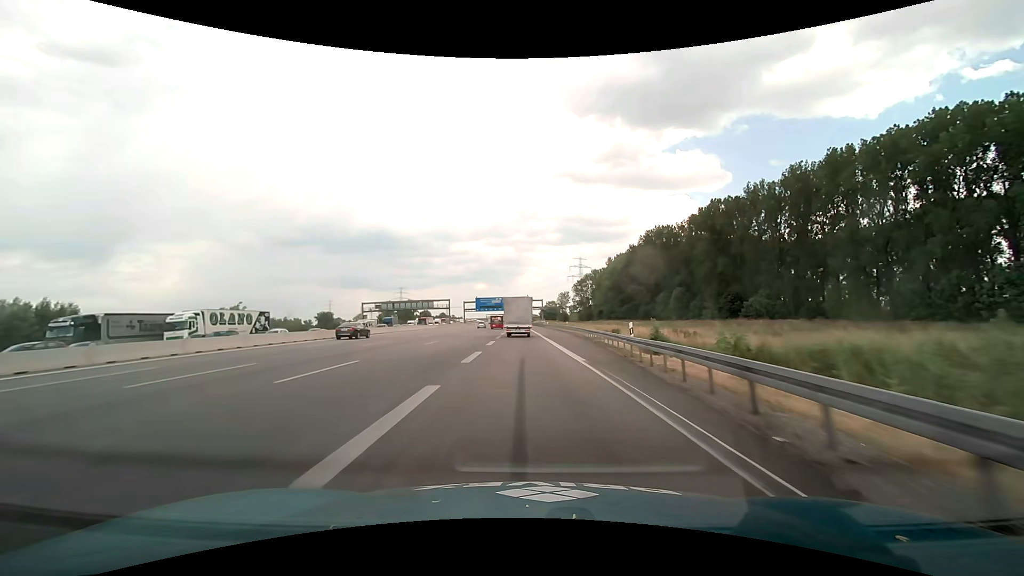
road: motorway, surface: asphalt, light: Day
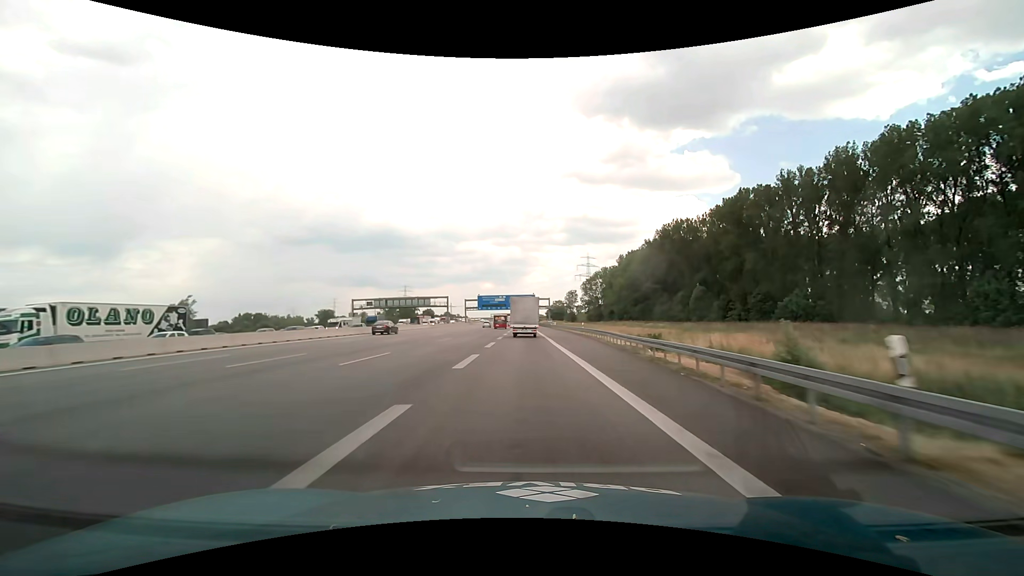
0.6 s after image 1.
(-0.1, +14.0) m; -1°
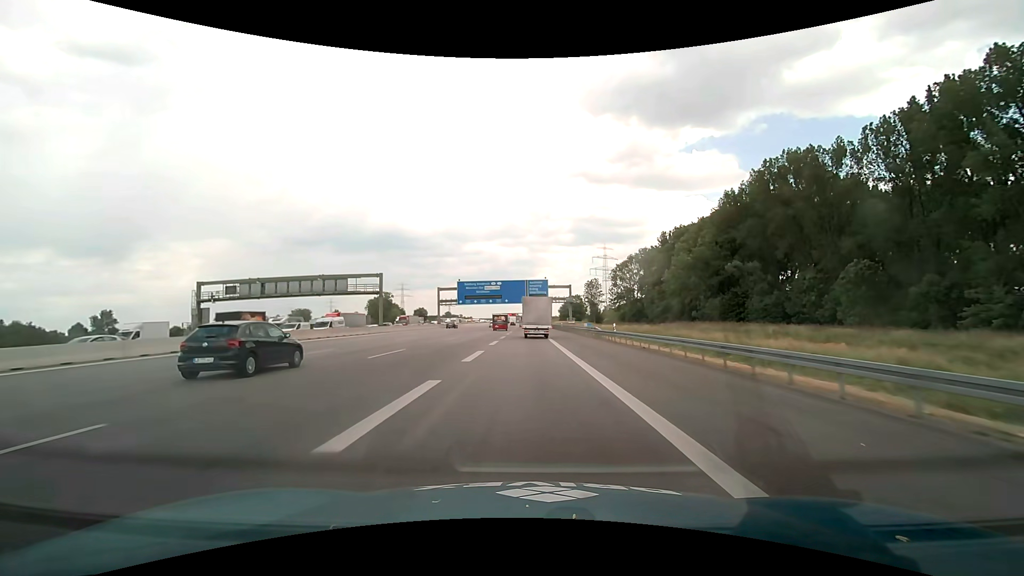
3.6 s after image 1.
(-0.7, +69.2) m; -1°
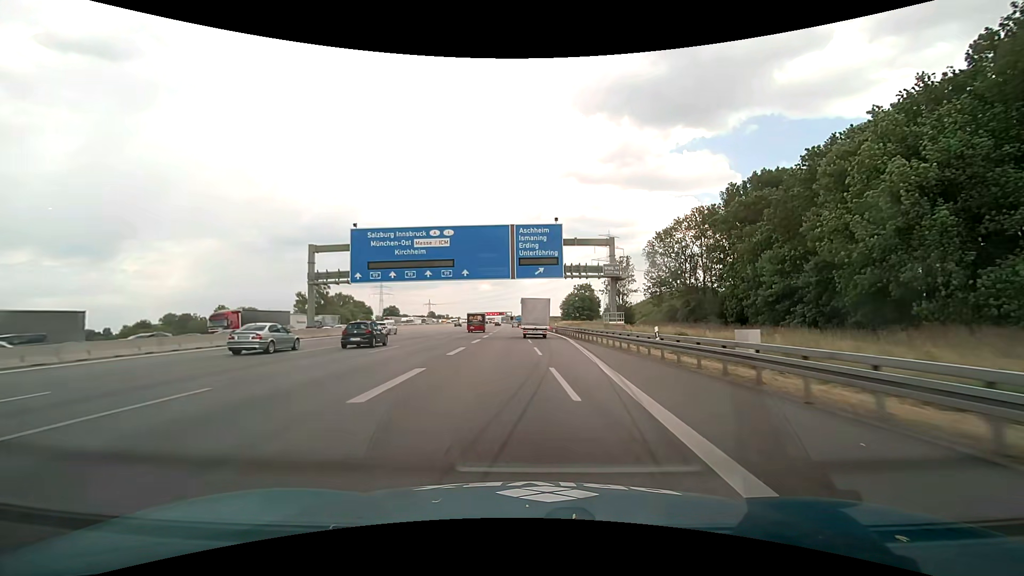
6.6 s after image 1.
(+0.2, +68.3) m; +1°
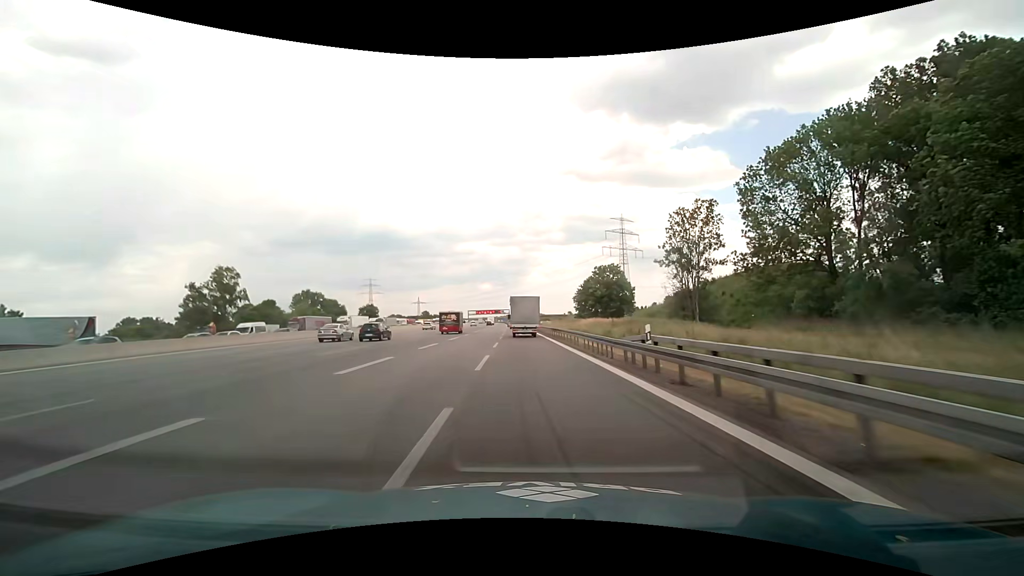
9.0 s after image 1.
(+0.6, +54.8) m; 0°
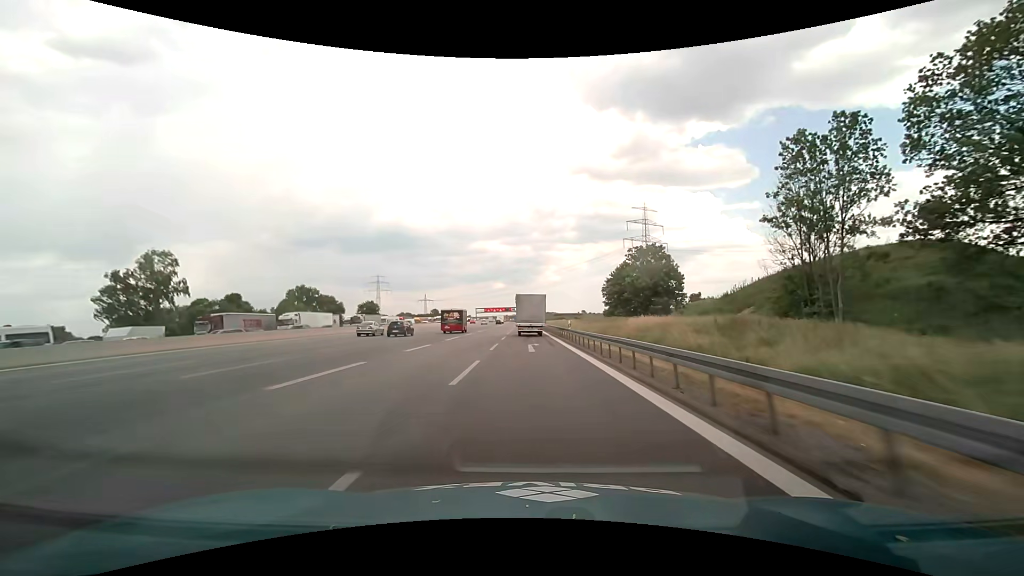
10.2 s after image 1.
(-0.4, +27.2) m; -2°
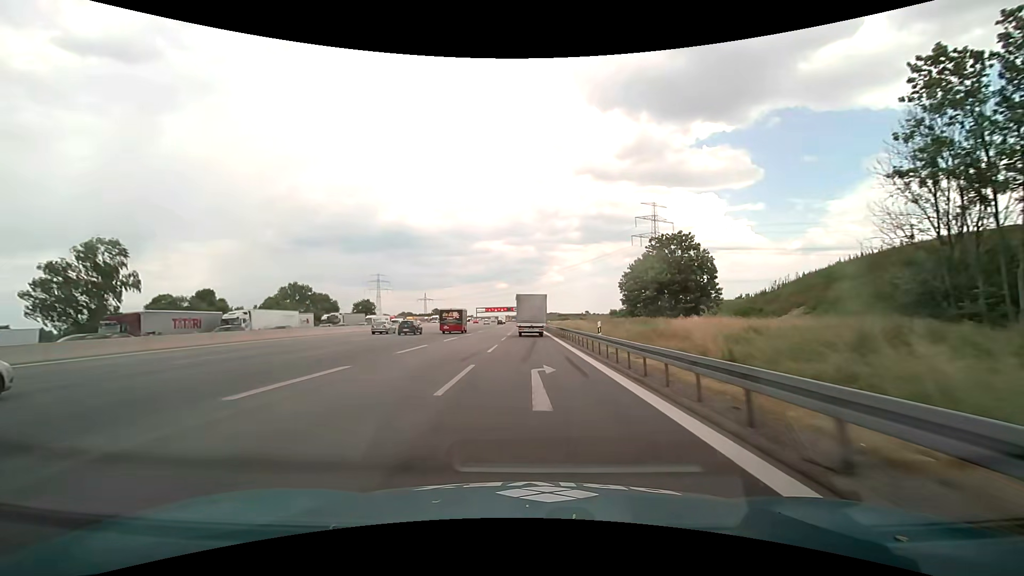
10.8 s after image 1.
(0.0, +13.5) m; 0°
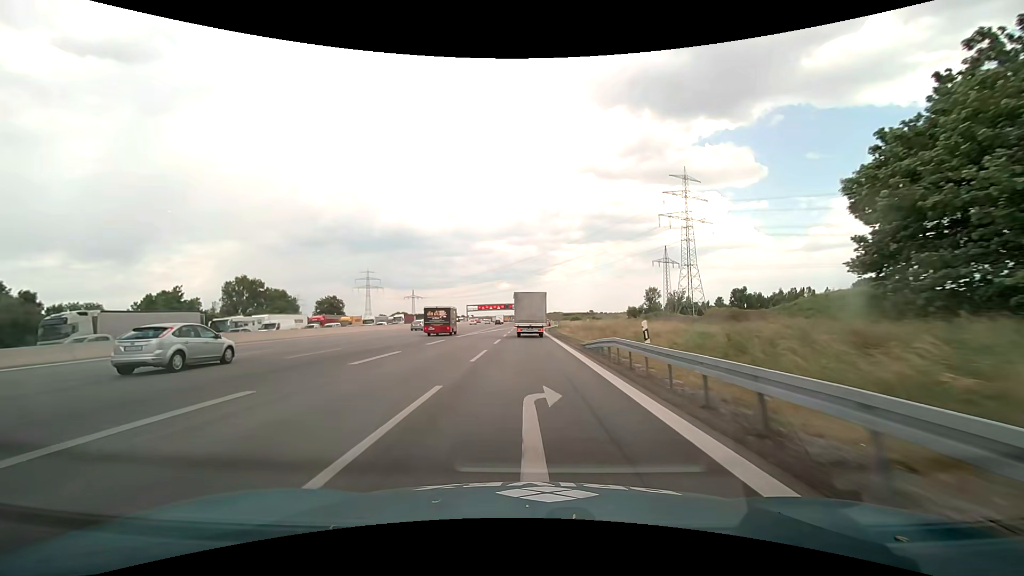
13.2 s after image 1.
(-0.2, +52.6) m; 0°
(0, +10) (0, +20) (0, +30) (0, +40) (0, +50) (0, +60) (0, +70) (+1, +80) (+1, +90) (+2, +100) m
